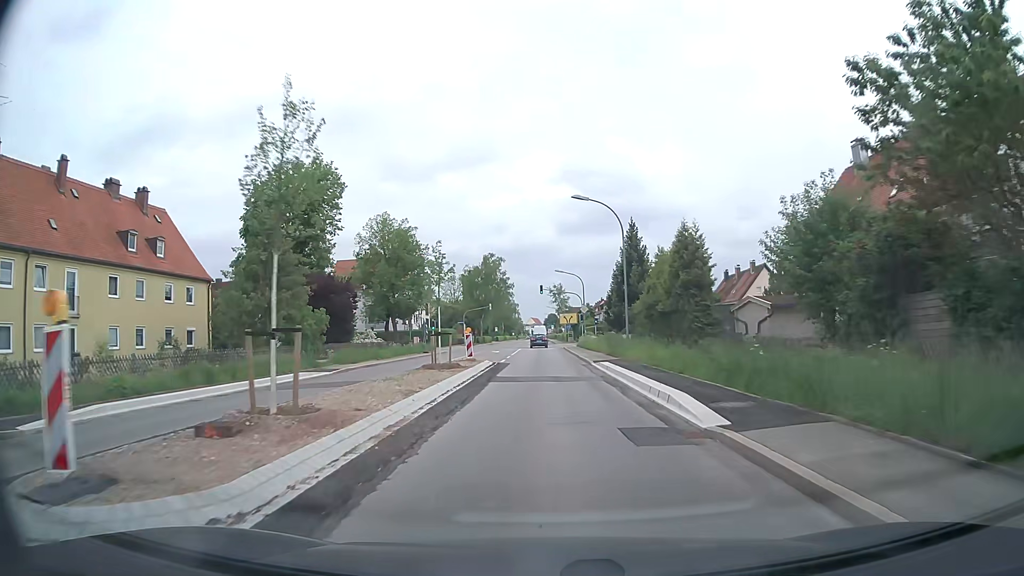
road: secondary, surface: asphalt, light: Day
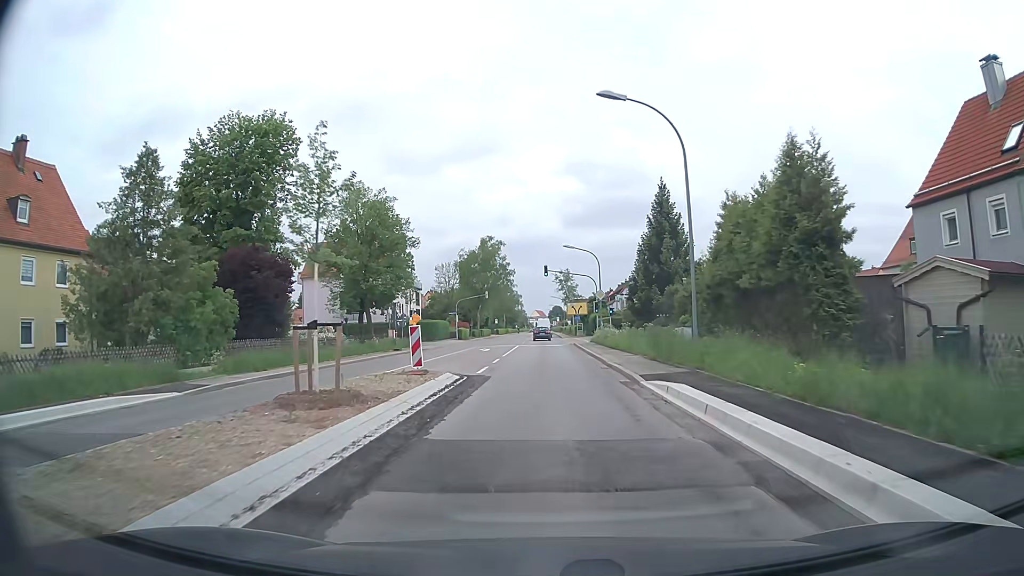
(0.0, +13.7) m; 0°
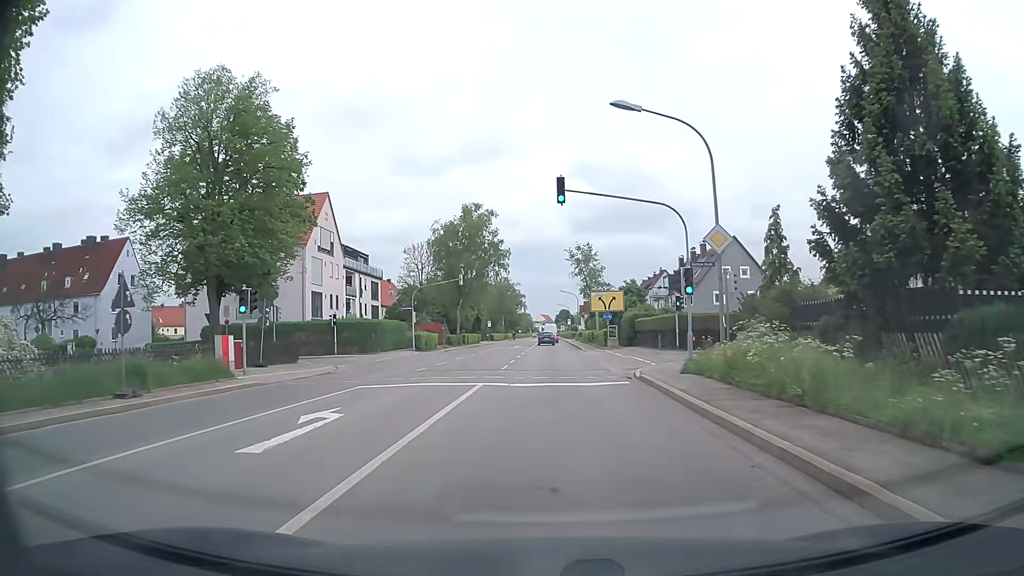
(-0.2, +32.9) m; -1°
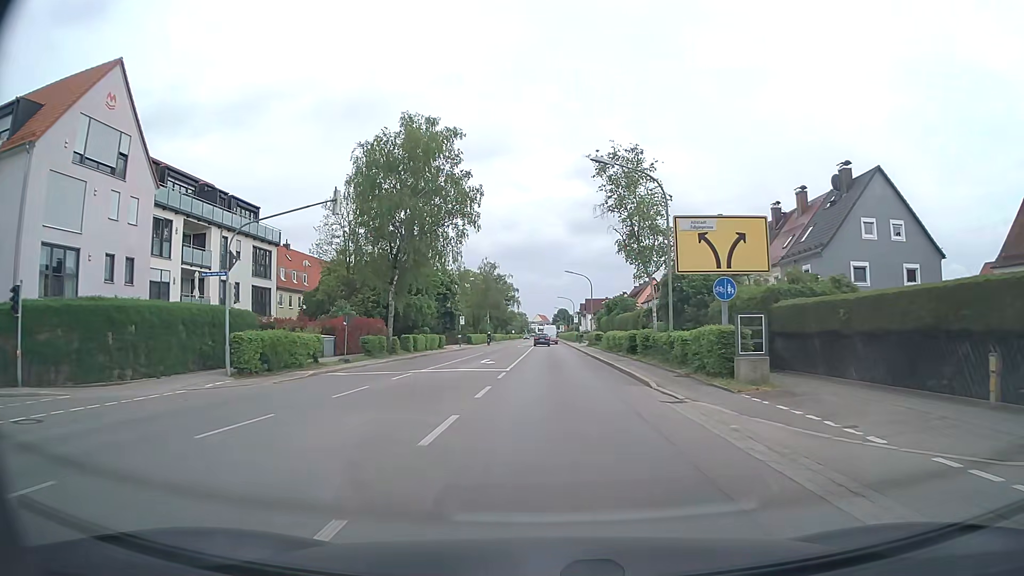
(0.0, +33.4) m; 0°
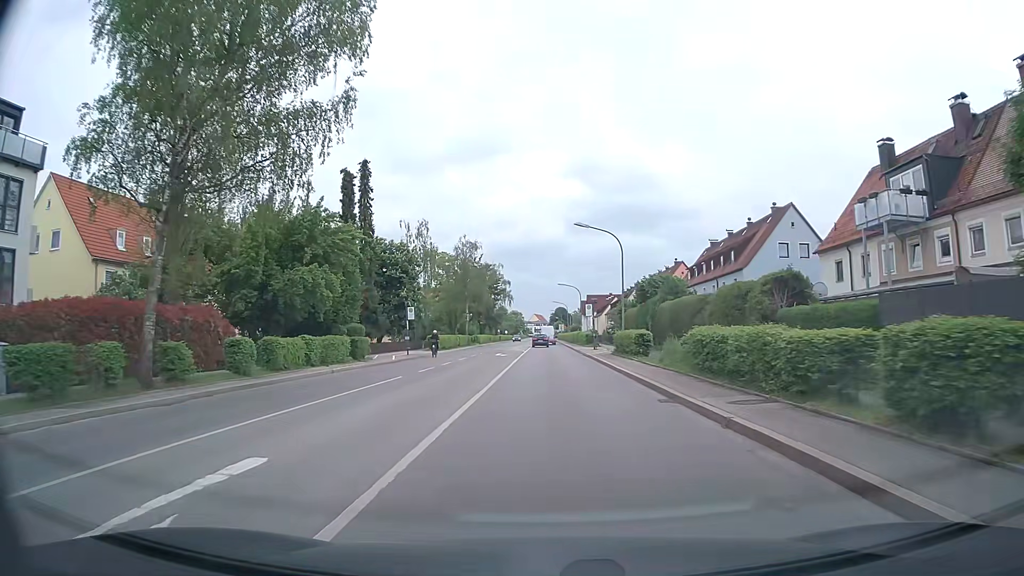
(+0.1, +28.5) m; +1°
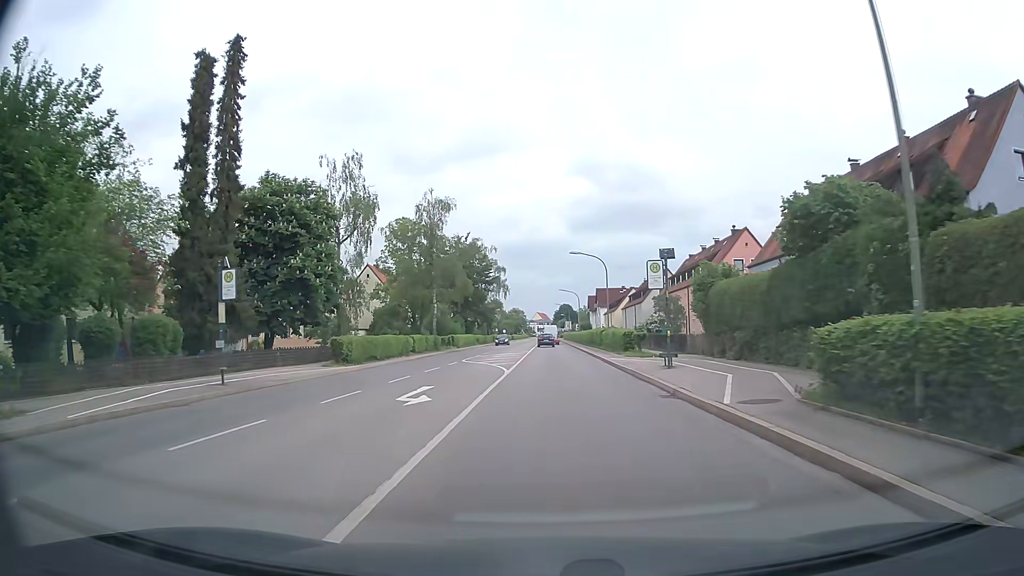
(-0.3, +30.1) m; -1°
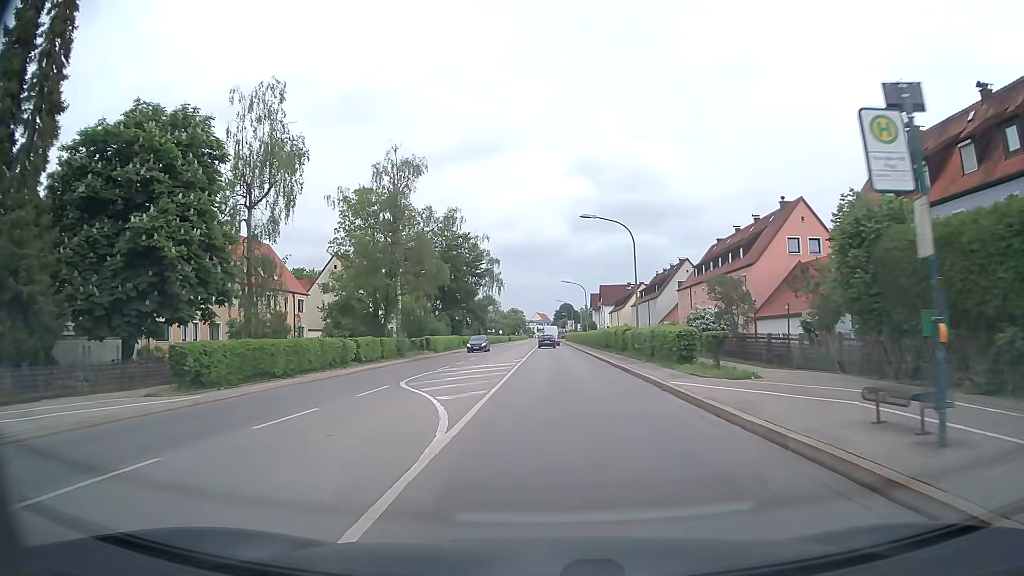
(0.0, +15.6) m; 0°
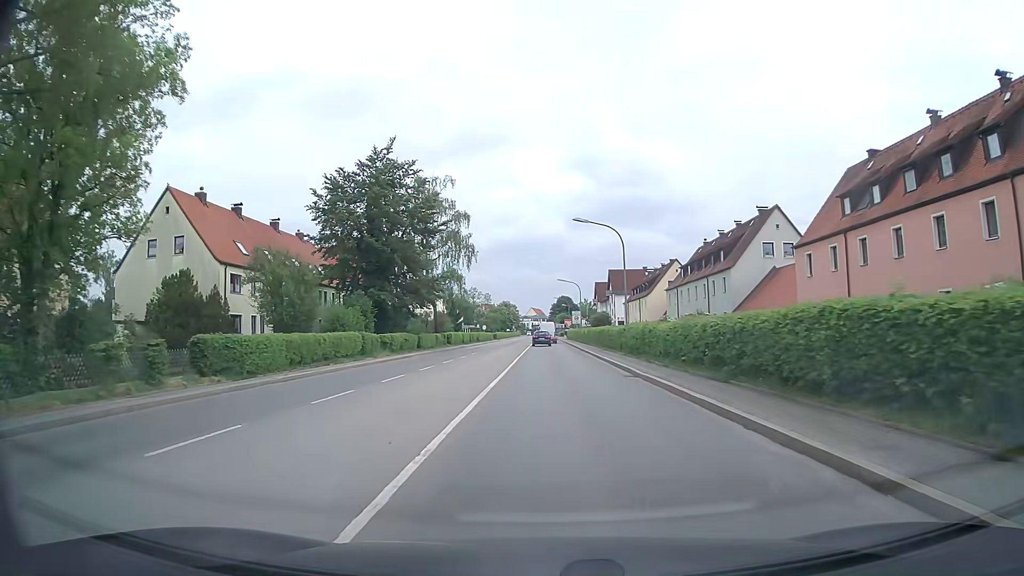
(+0.1, +39.2) m; 0°
(0, +10) (0, +20) (0, +30) (0, +40) (0, +50) (0, +60) (0, +70) (0, +80) (0, +90) (0, +100) m
